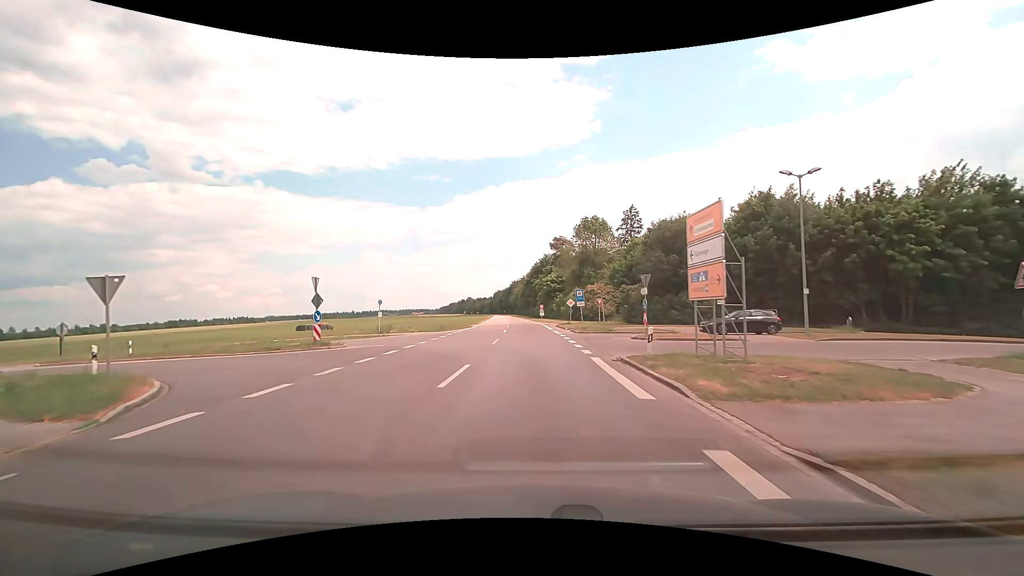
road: tertiary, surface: asphalt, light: Day
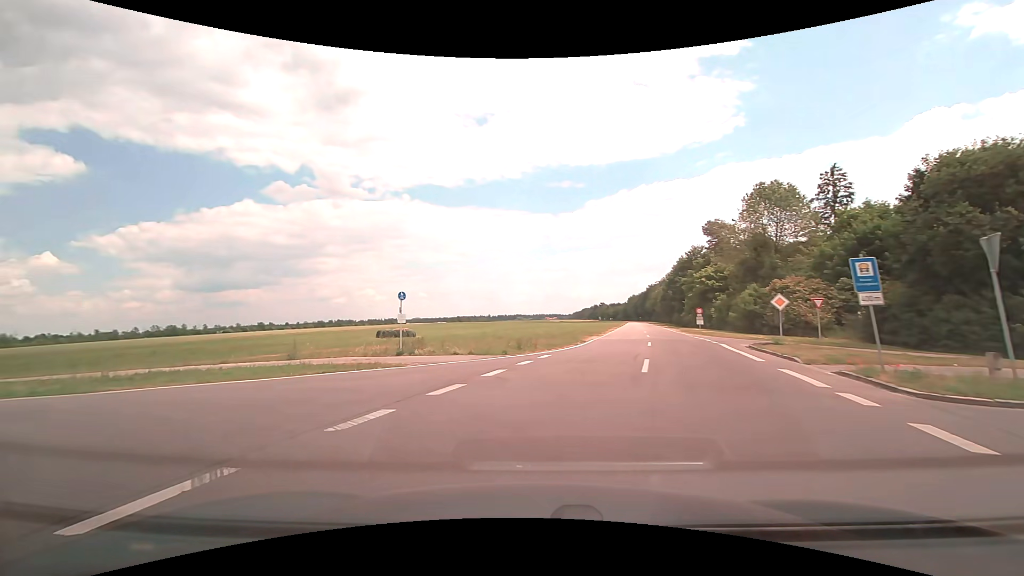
(-0.9, +21.3) m; -14°
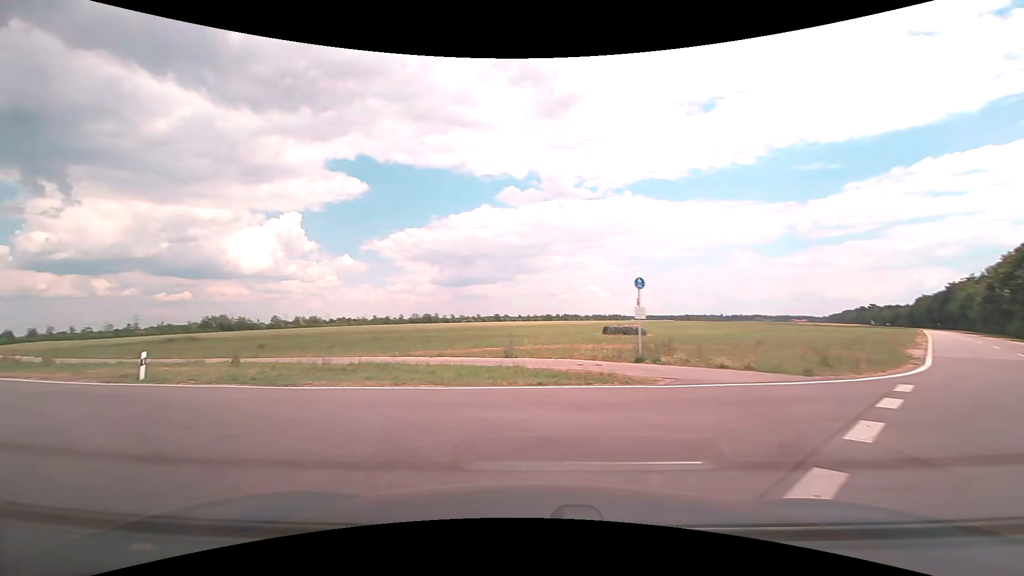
(-1.2, +5.6) m; -24°
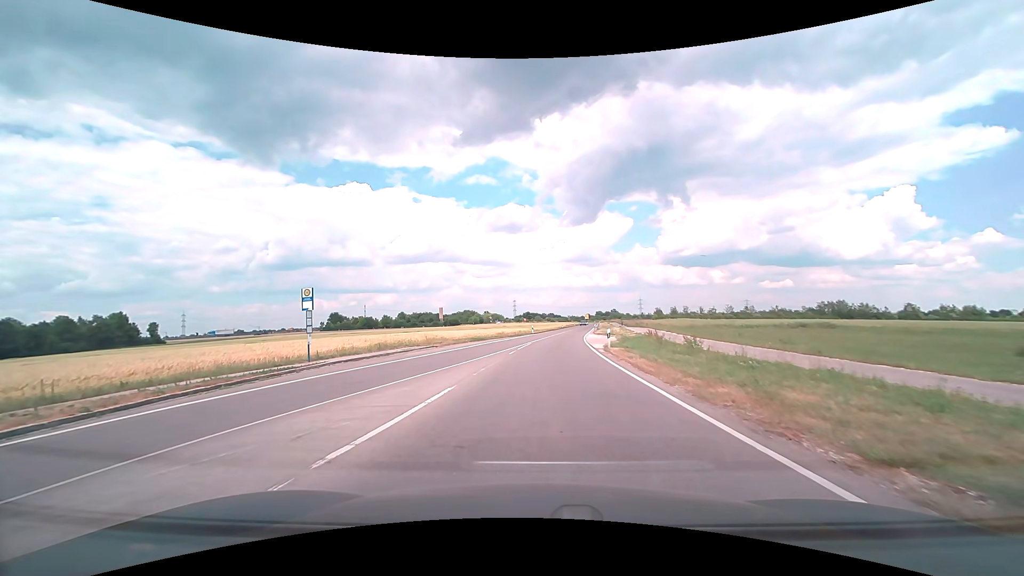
(-11.8, +13.5) m; -64°
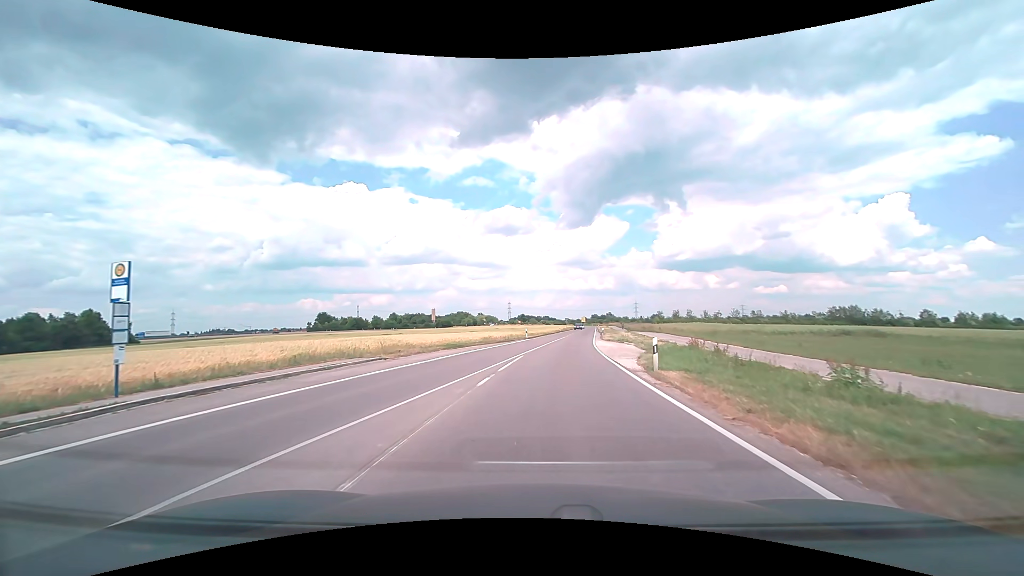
(0.0, +10.4) m; 0°
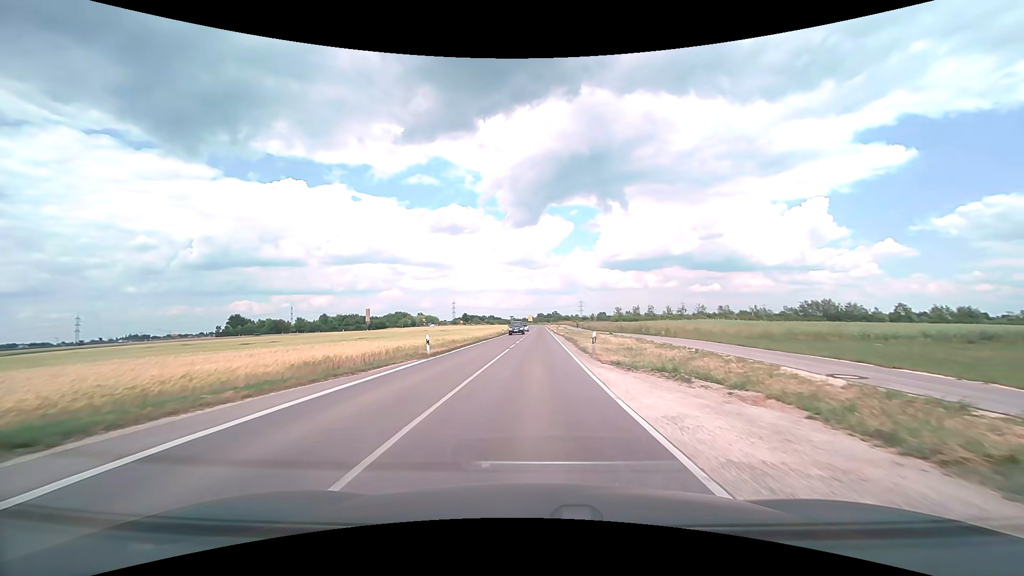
(+1.5, +26.4) m; +7°
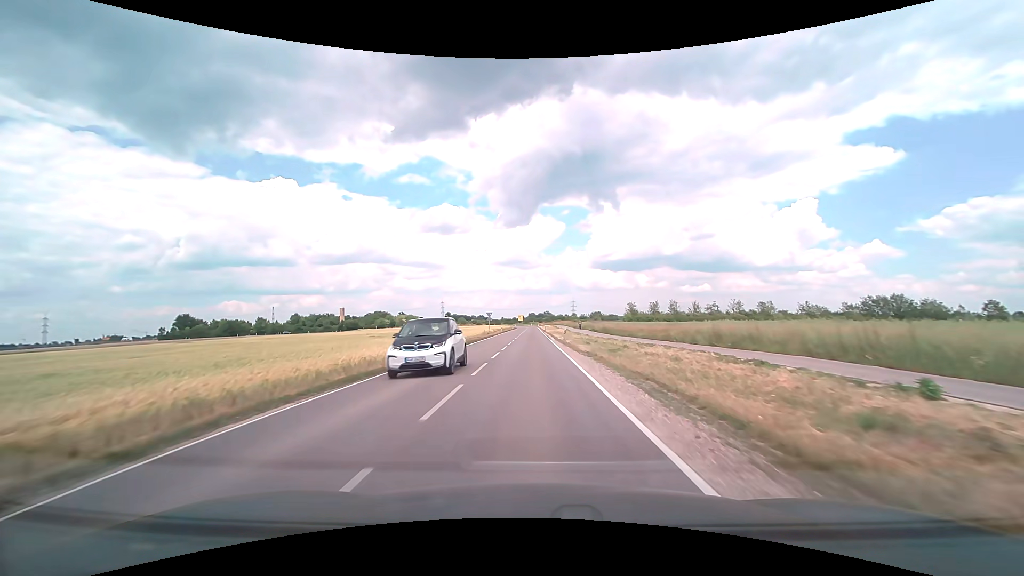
(+0.1, +33.4) m; +1°
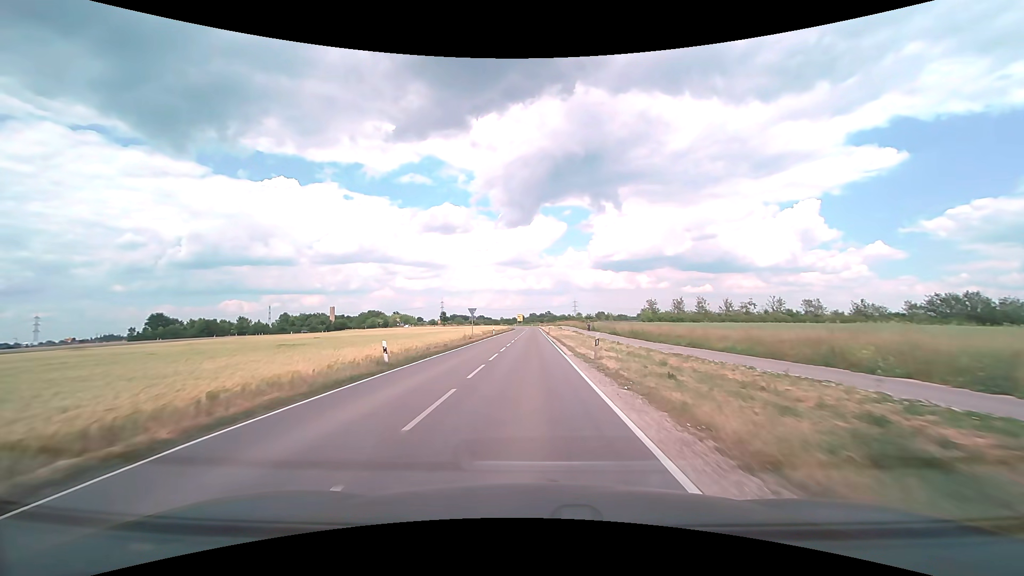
(0.0, +19.0) m; 0°
(0, +10) (0, +20) (0, +30) (0, +40) (0, +50) (0, +60) (0, +70) (0, +80) (0, +90) (0, +100) m
